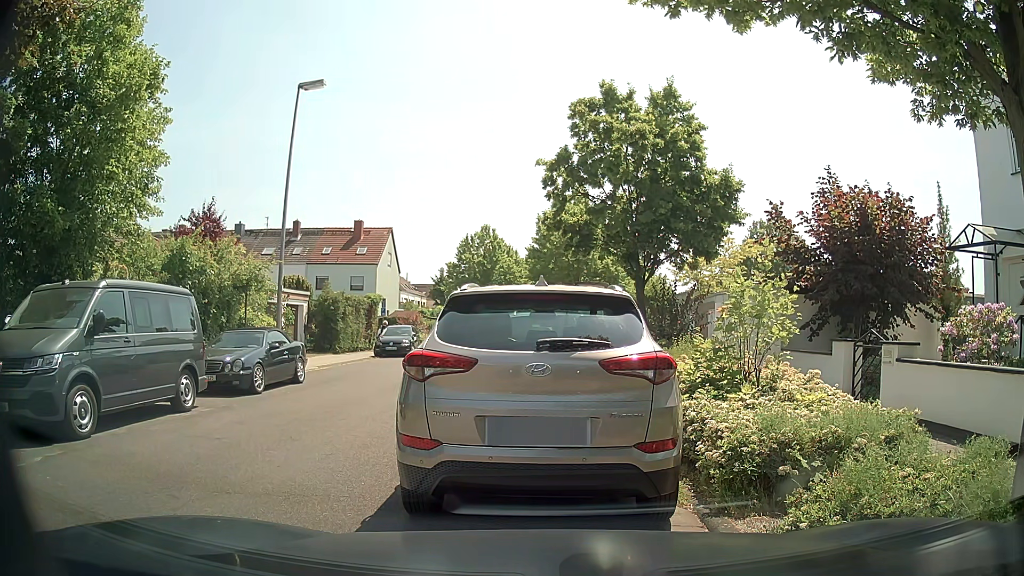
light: Day
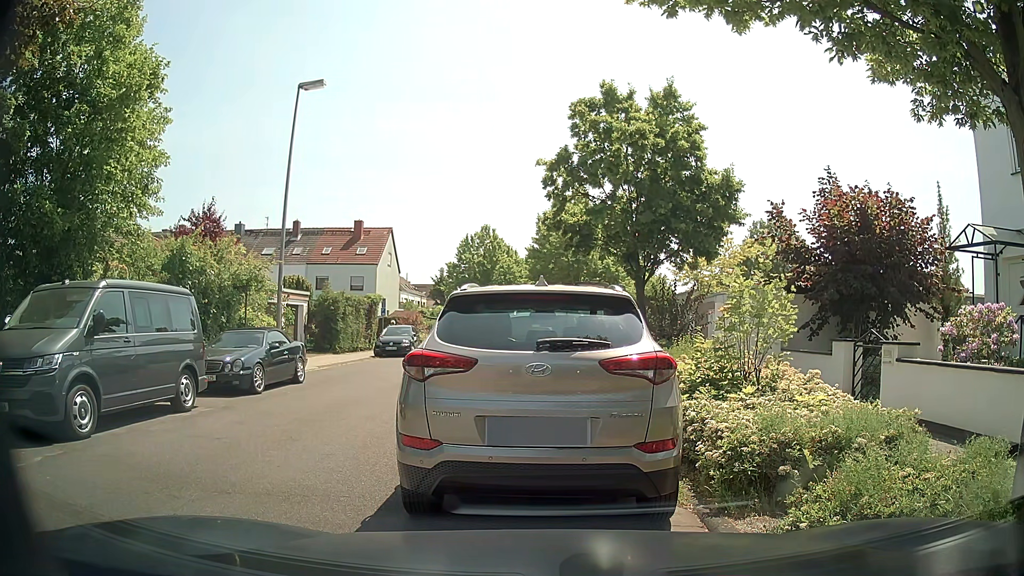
(0.0, 0.0) m; 0°
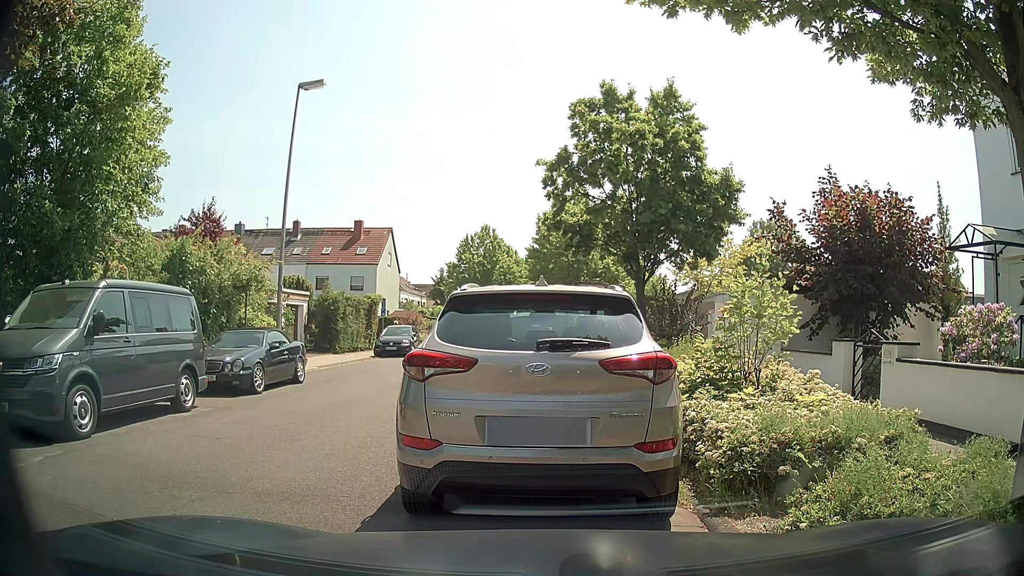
(0.0, 0.0) m; 0°
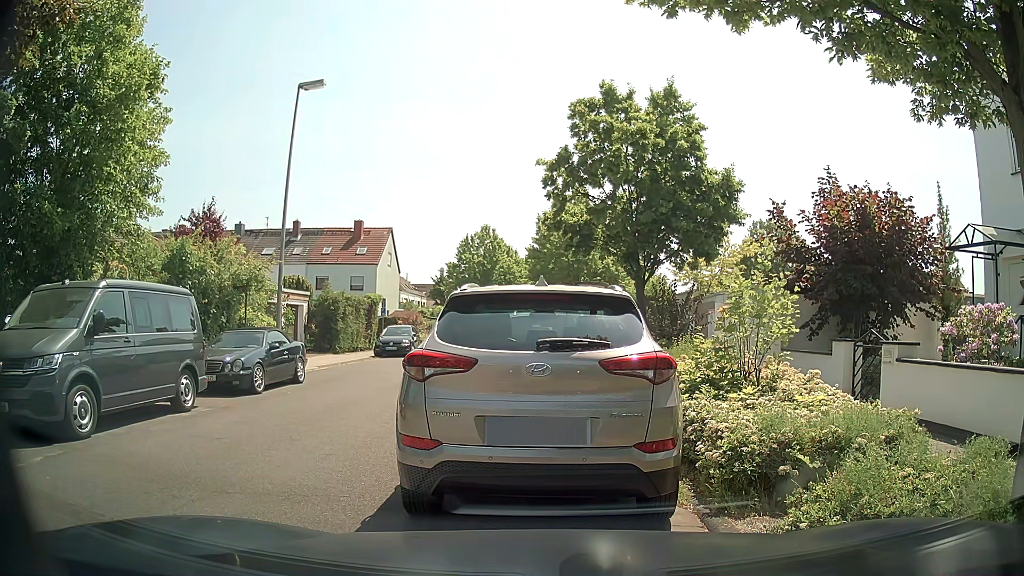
(0.0, 0.0) m; 0°
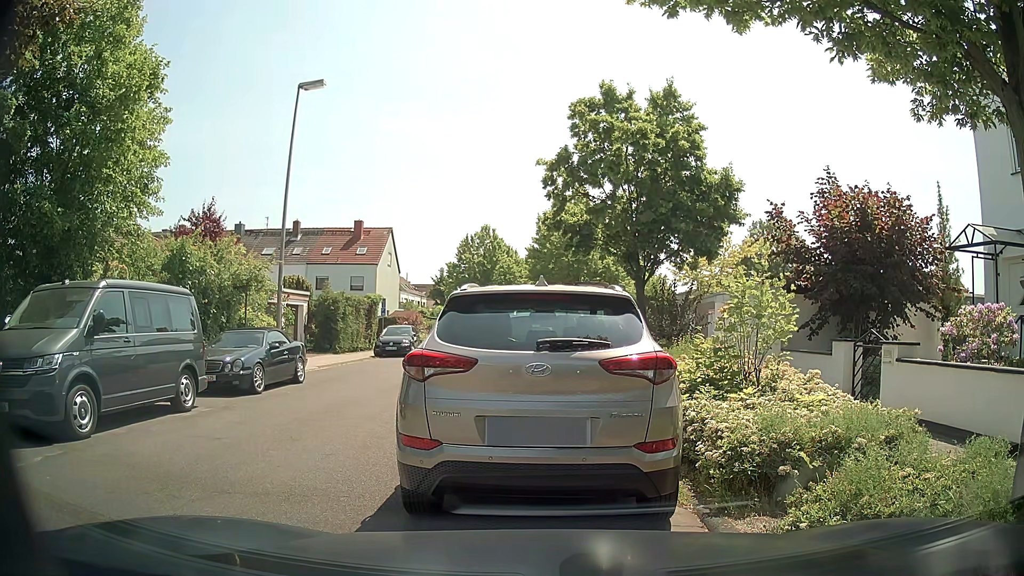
(0.0, 0.0) m; 0°
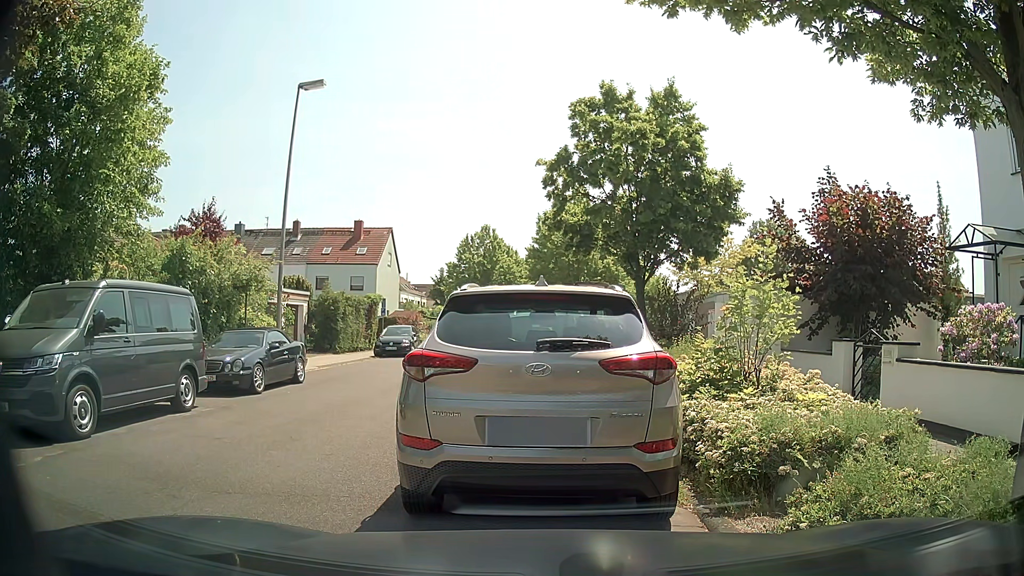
(0.0, 0.0) m; 0°
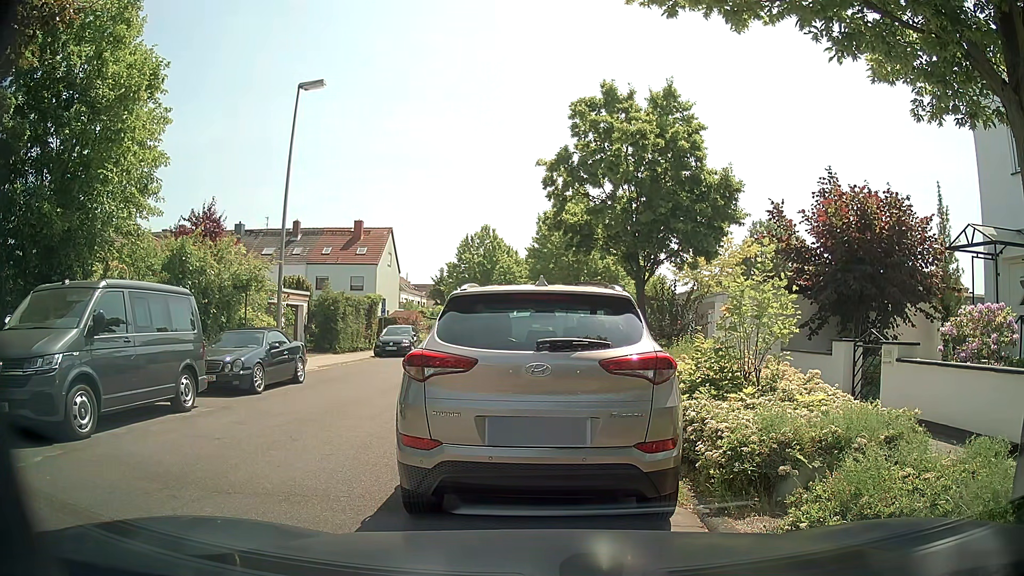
(0.0, 0.0) m; 0°
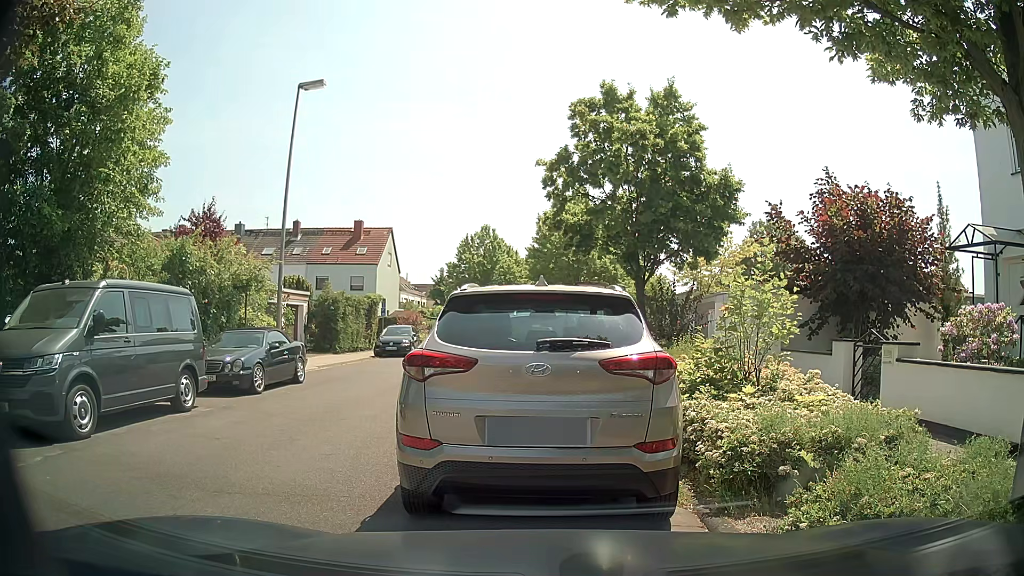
(0.0, 0.0) m; 0°
